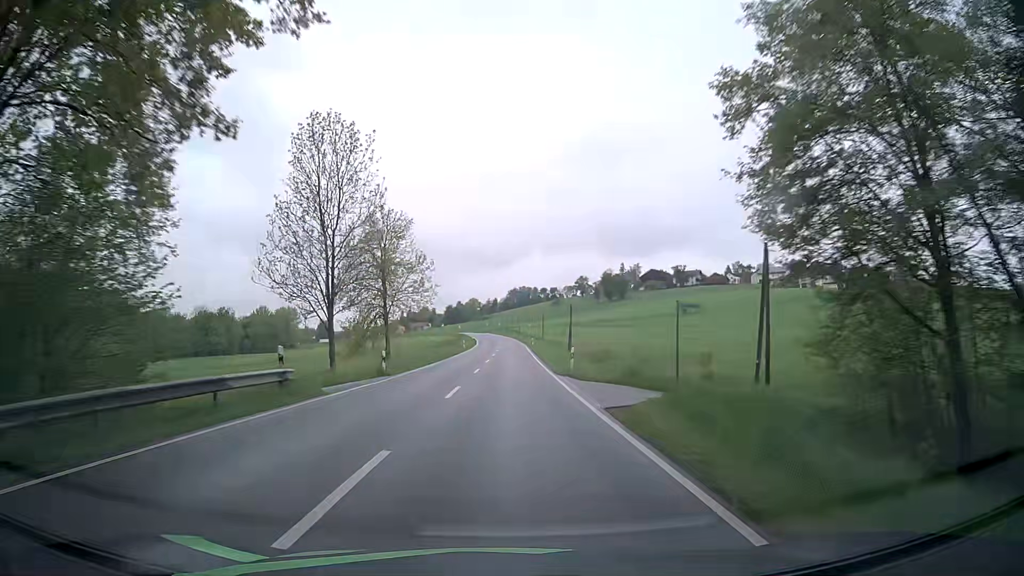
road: secondary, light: Day
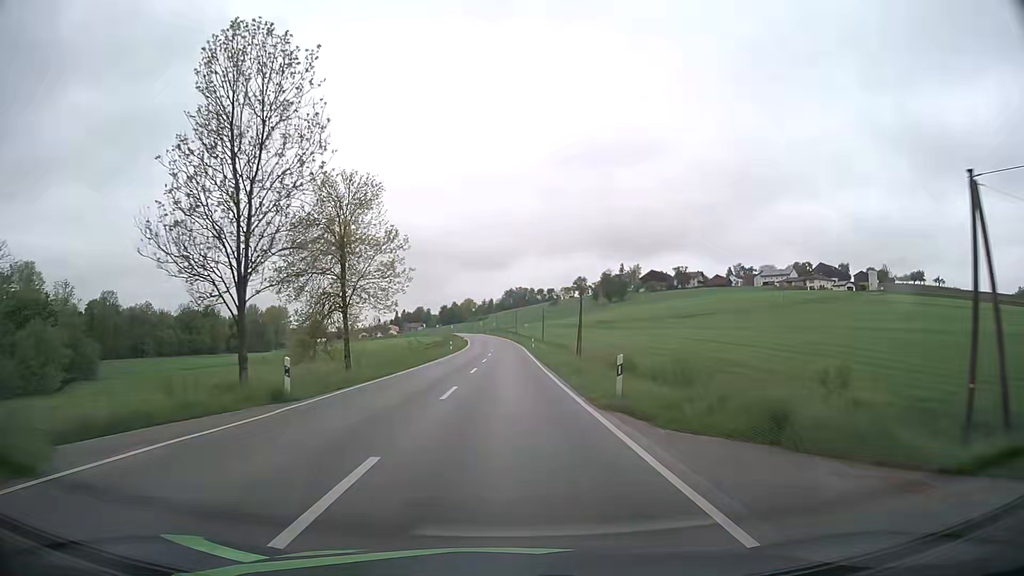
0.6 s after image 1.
(+0.1, +12.4) m; +1°
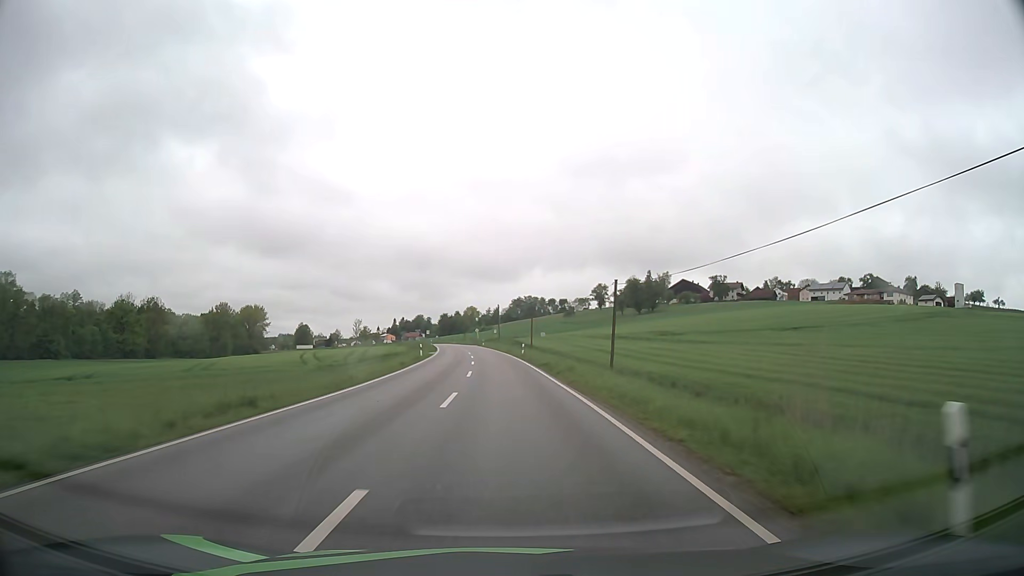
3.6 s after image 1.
(-0.2, +61.8) m; -1°
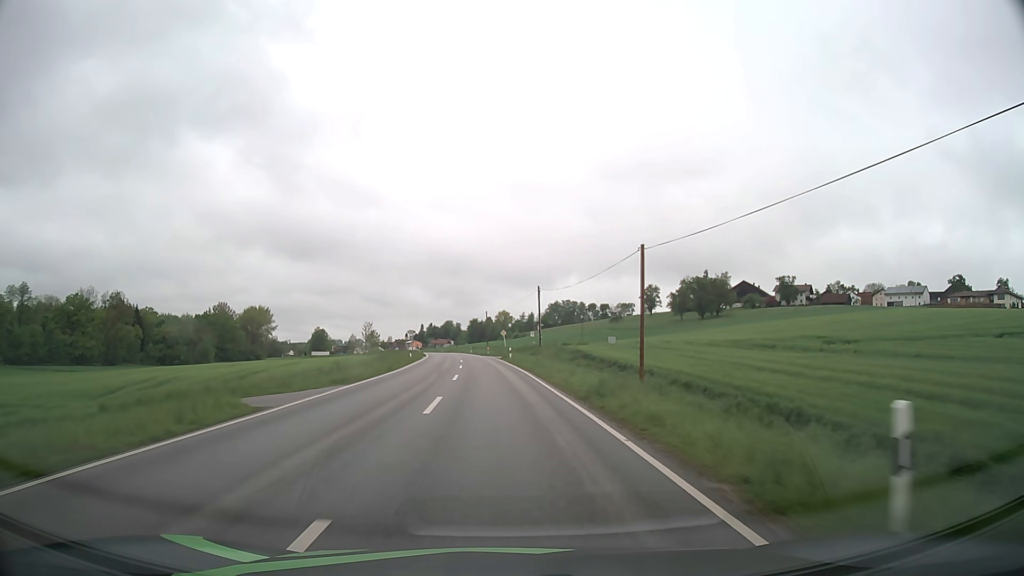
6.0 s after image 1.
(-1.0, +49.3) m; -3°
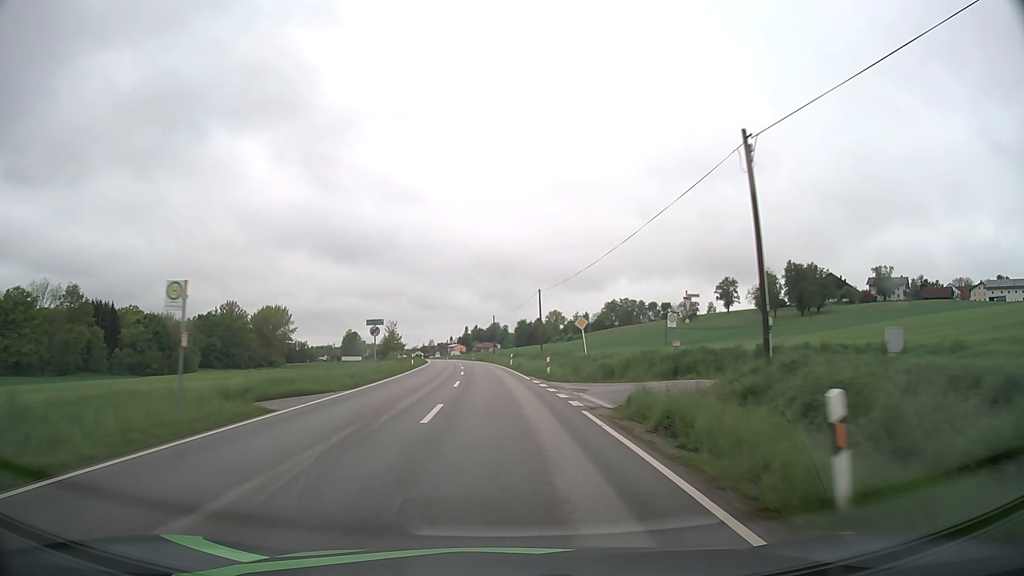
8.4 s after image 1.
(-1.8, +49.4) m; -4°
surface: asphalt
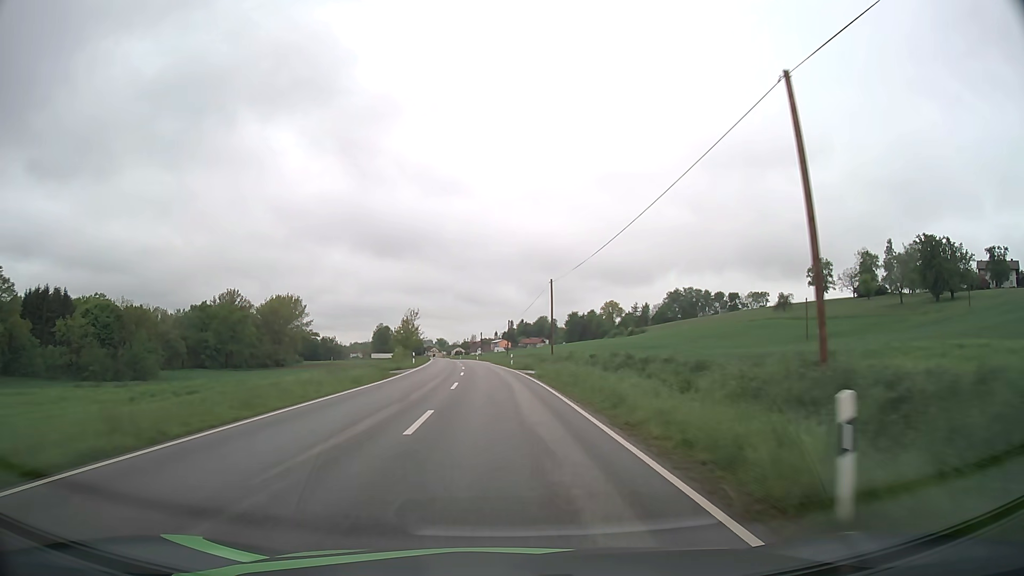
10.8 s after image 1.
(-1.7, +50.0) m; -4°
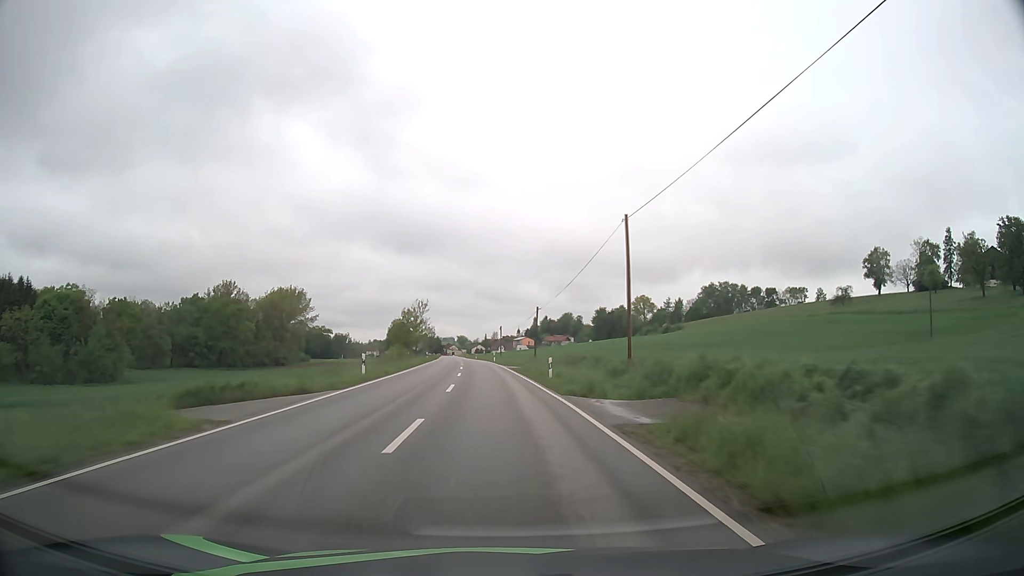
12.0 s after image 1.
(-0.4, +26.0) m; -2°
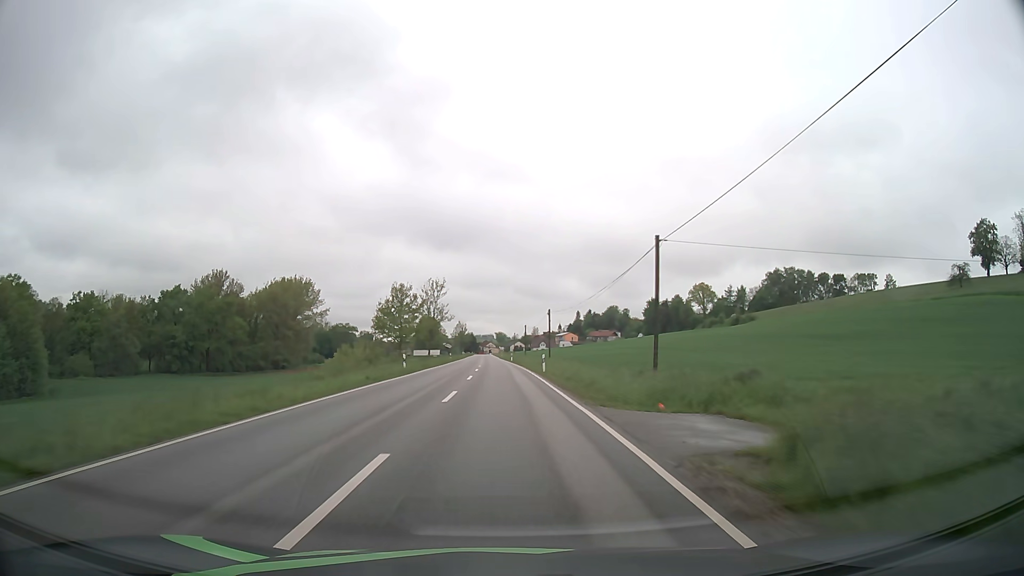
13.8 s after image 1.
(-1.1, +40.7) m; -3°
(0, +10) (0, +20) (0, +30) (-1, +40) (-1, +50) (-1, +60) (-1, +70) (-1, +80) (-2, +90) (-2, +100) m
